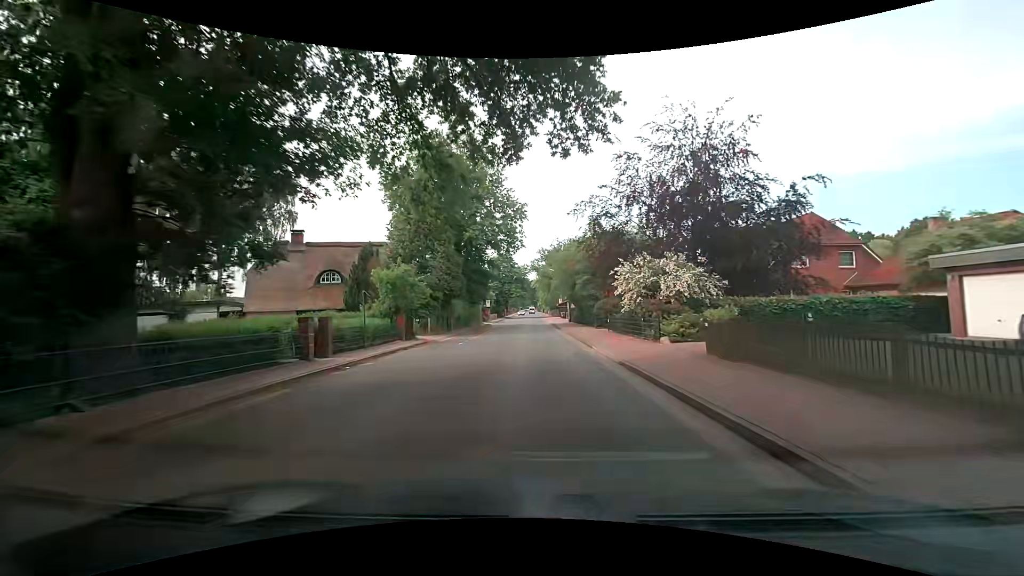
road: secondary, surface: asphalt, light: Day
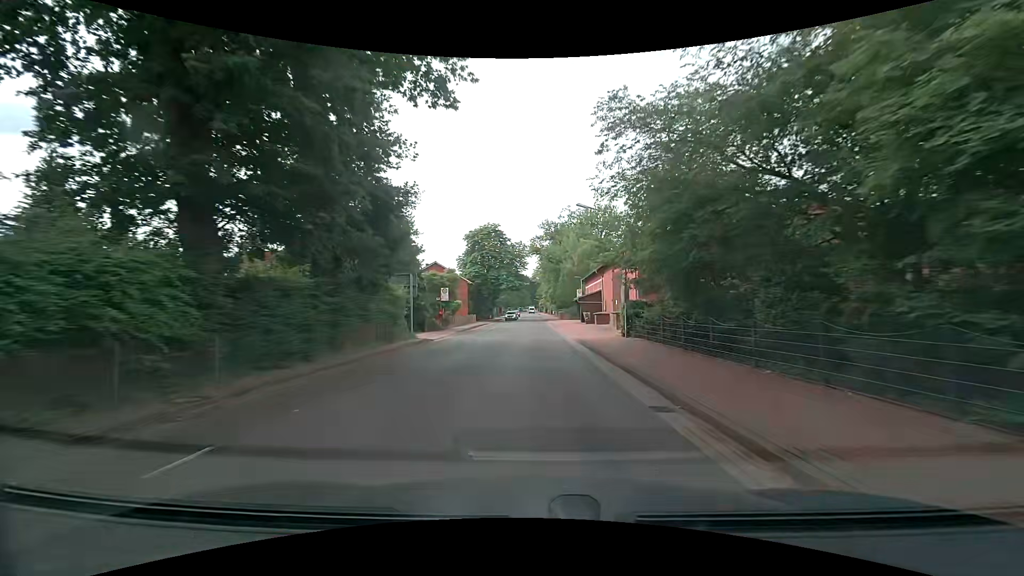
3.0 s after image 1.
(-0.9, +36.8) m; -1°
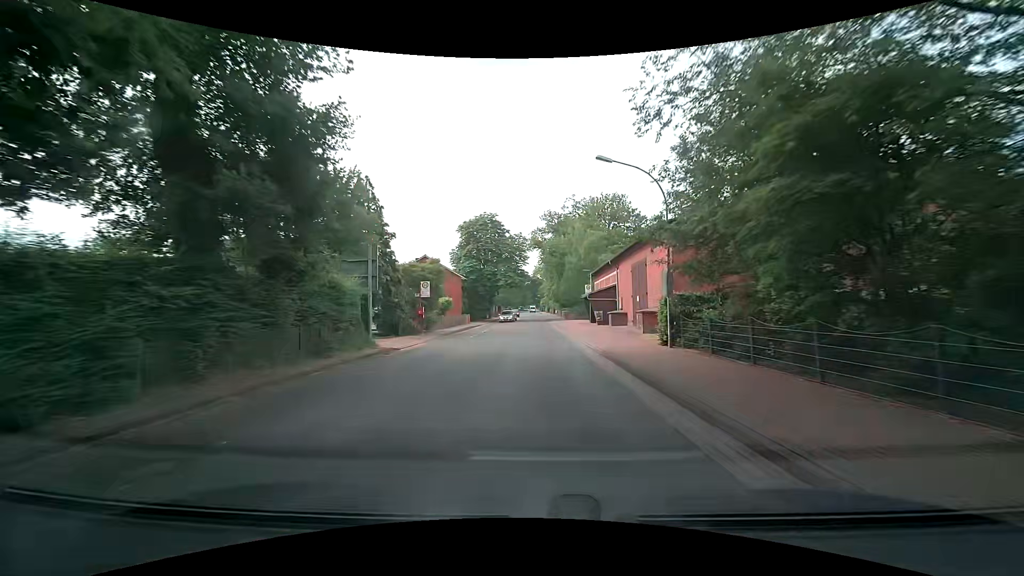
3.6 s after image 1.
(0.0, +7.3) m; 0°
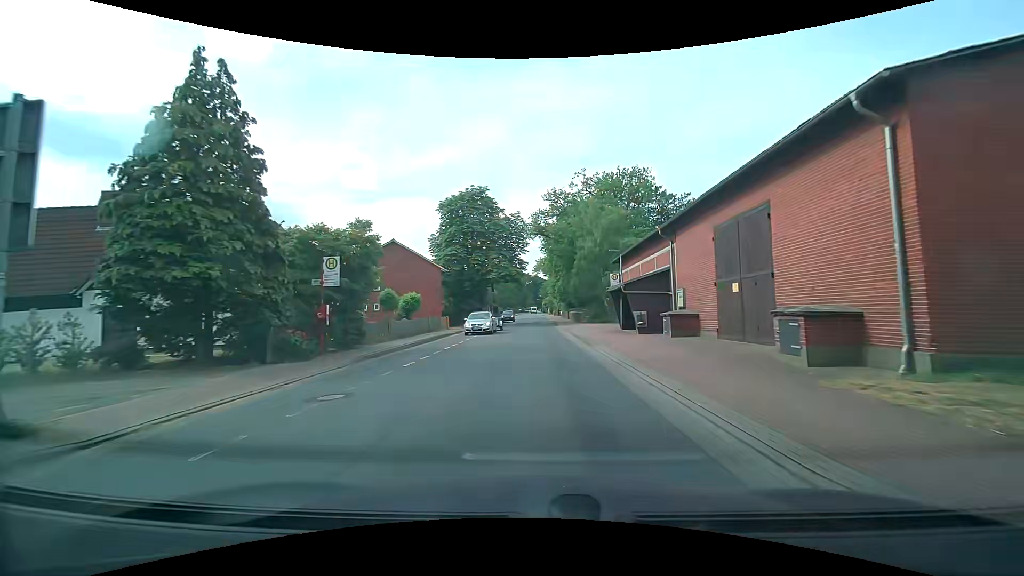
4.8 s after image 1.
(-0.2, +14.6) m; 0°
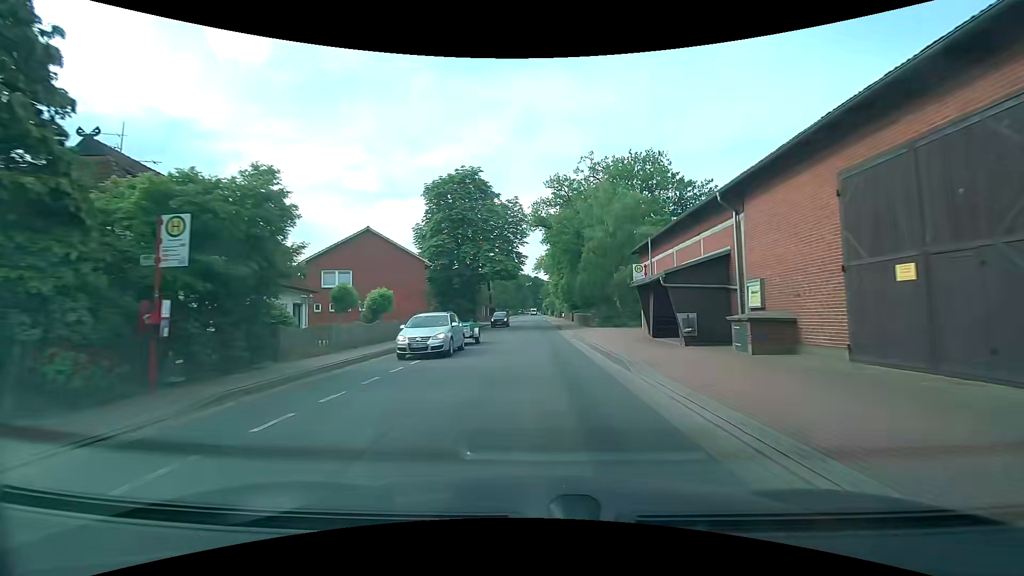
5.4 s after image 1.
(-0.2, +7.3) m; -1°
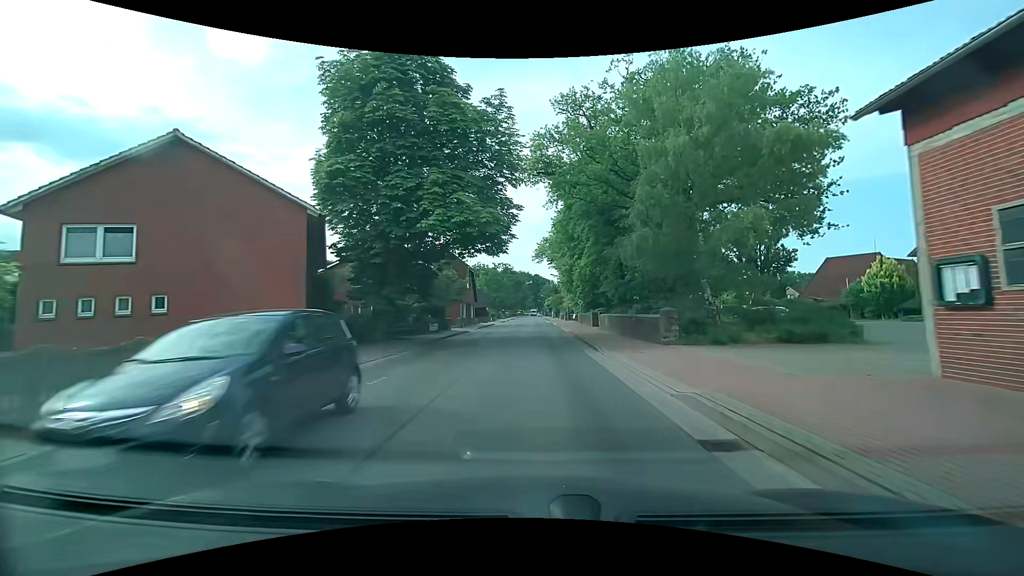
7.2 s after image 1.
(+0.1, +21.7) m; 0°
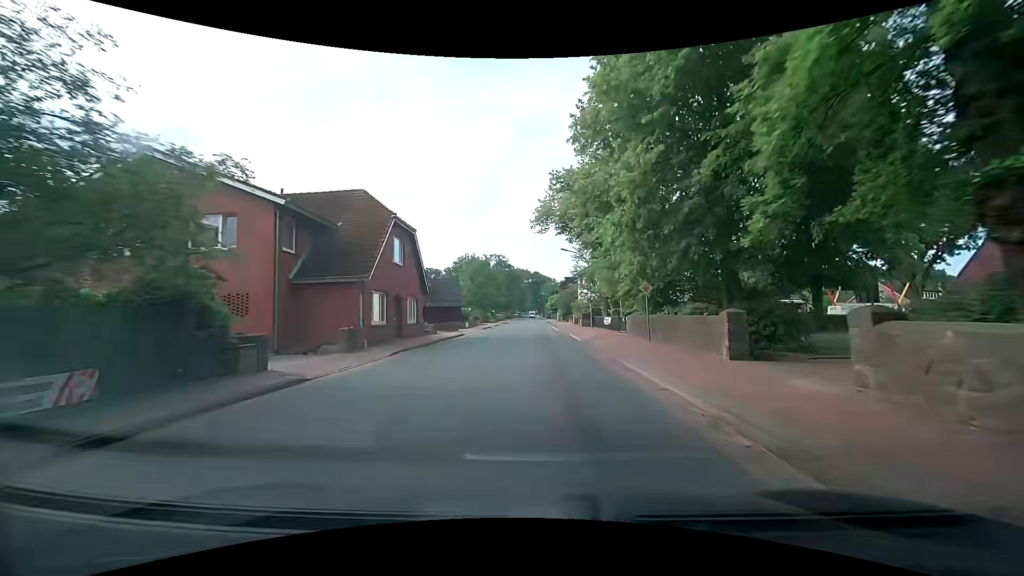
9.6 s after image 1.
(+0.1, +28.6) m; 0°
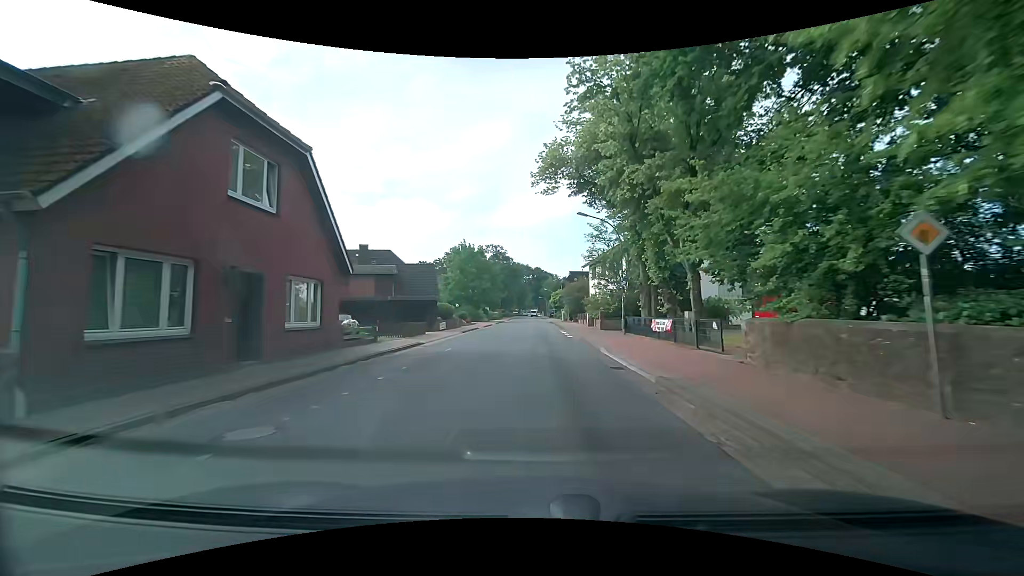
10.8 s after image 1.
(0.0, +14.2) m; 0°
(0, +10) (0, +20) (0, +30) (0, +40) (0, +50) (0, +60) (0, +70) (0, +80) (0, +90) (+1, +100) m
